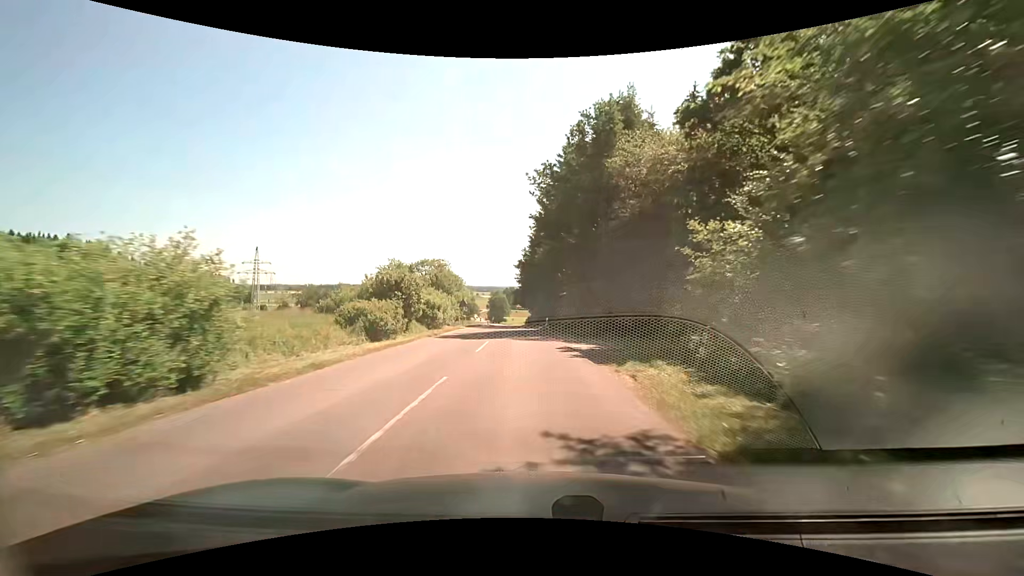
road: tertiary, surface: asphalt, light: Day
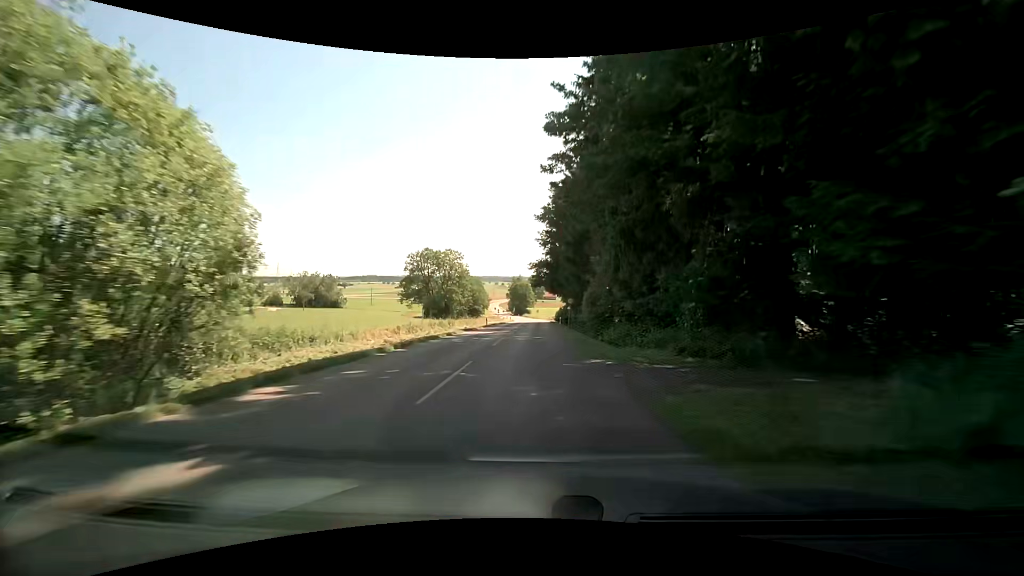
(-1.4, +45.1) m; -3°
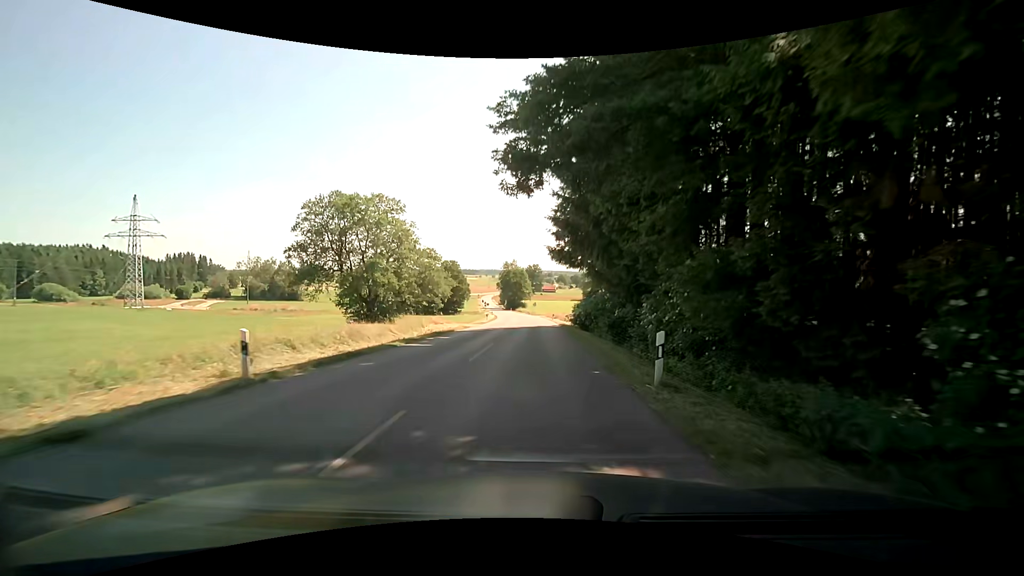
(+0.3, +42.8) m; 0°
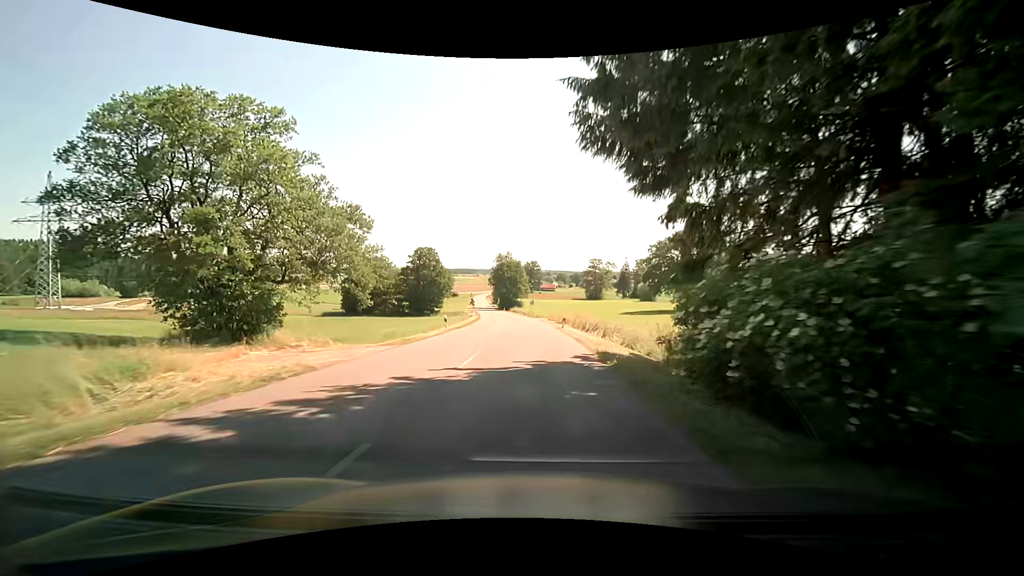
(+0.2, +25.9) m; 0°
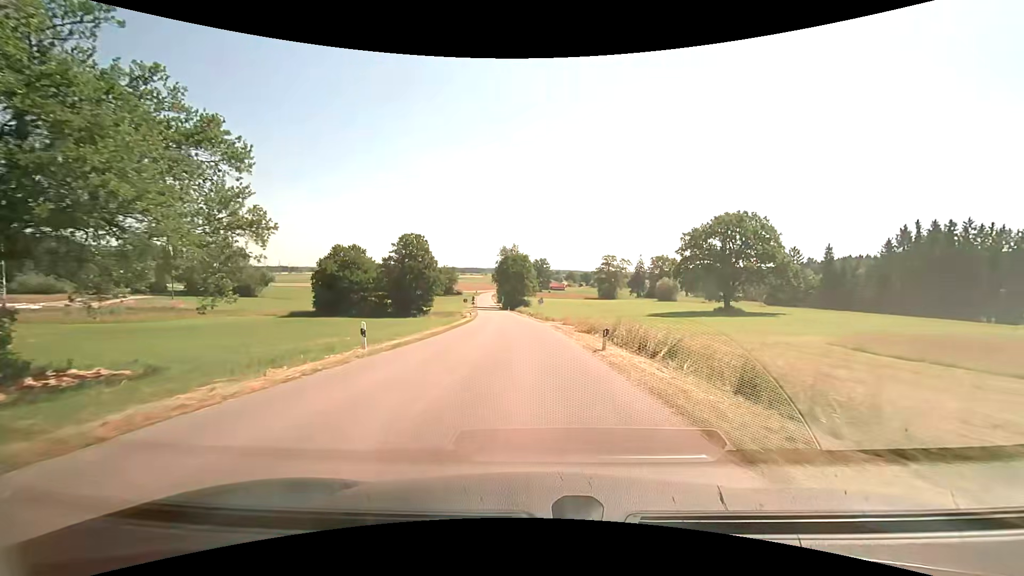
(0.0, +17.0) m; -1°
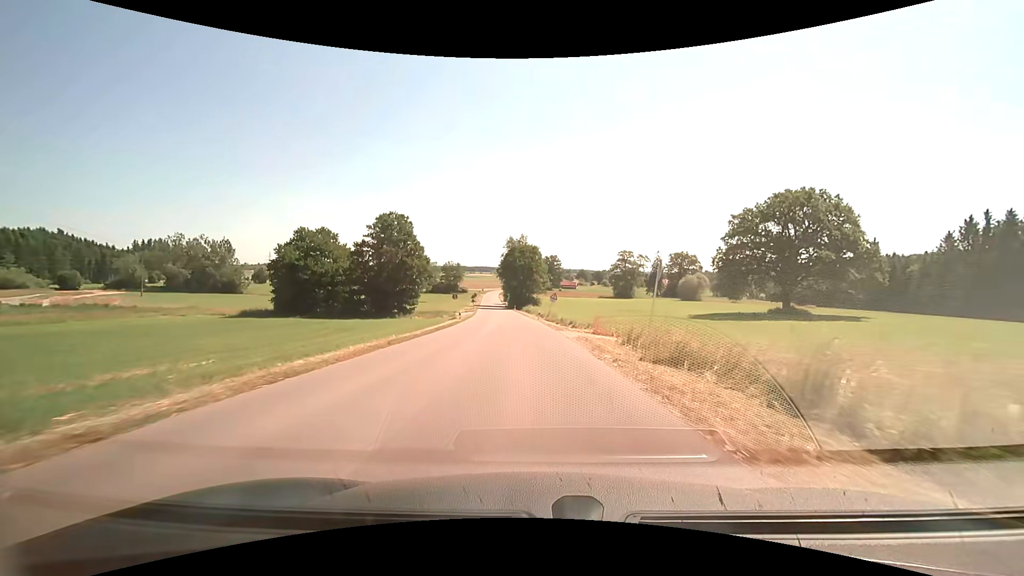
(-0.2, +16.7) m; -1°
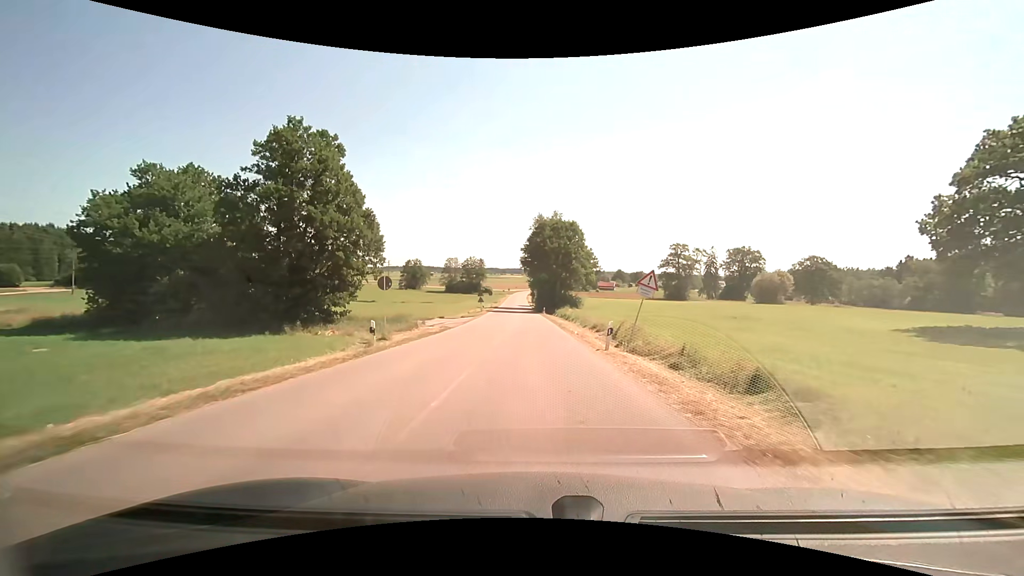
(-1.0, +33.1) m; -3°
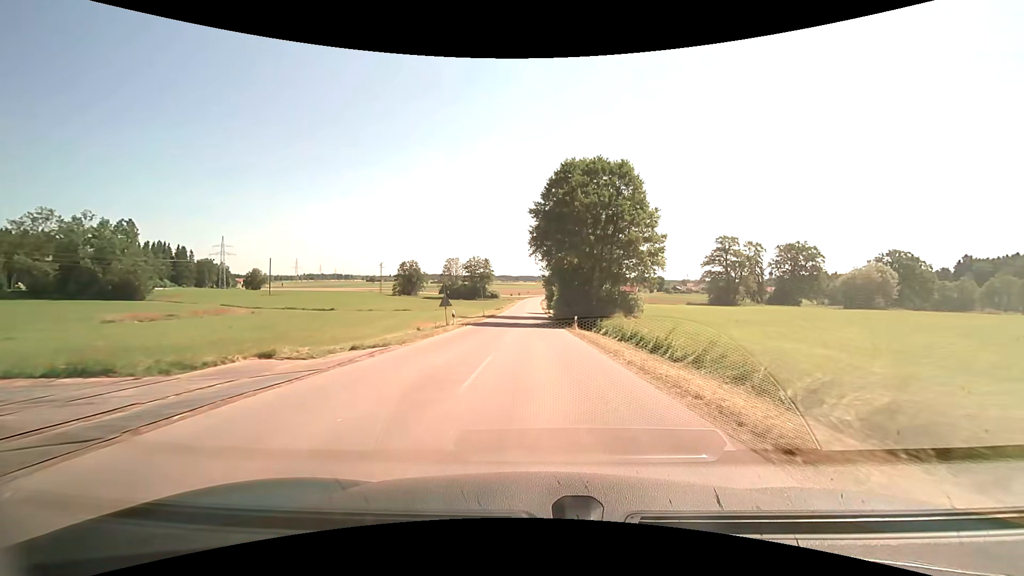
(-0.7, +33.3) m; -2°
(0, +10) (0, +20) (0, +30) (0, +40) (0, +50) (-1, +60) (-1, +70) (-1, +80) (-1, +90) (-1, +100) m
